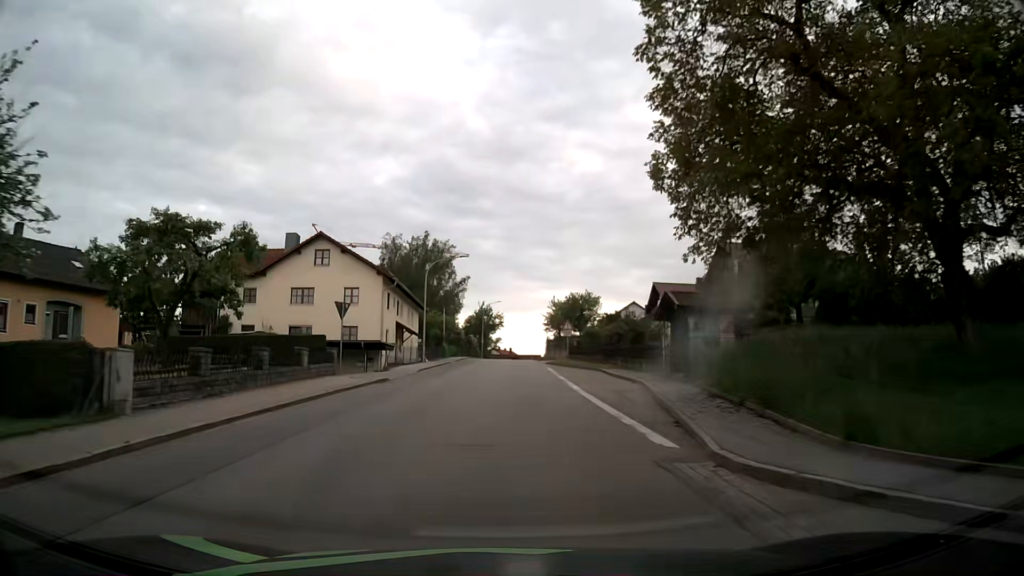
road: tertiary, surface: asphalt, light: Day
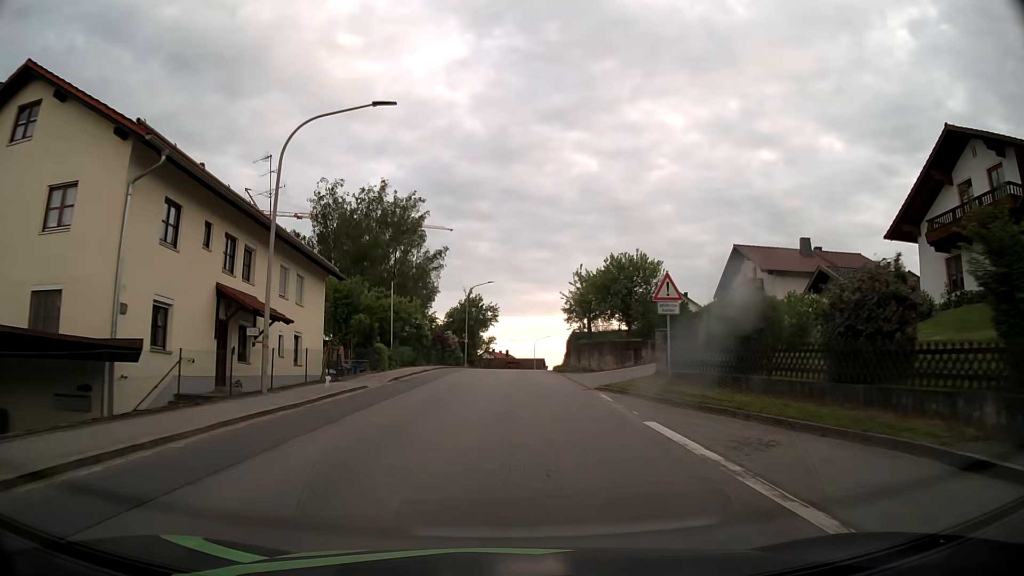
(0.0, +30.6) m; 0°
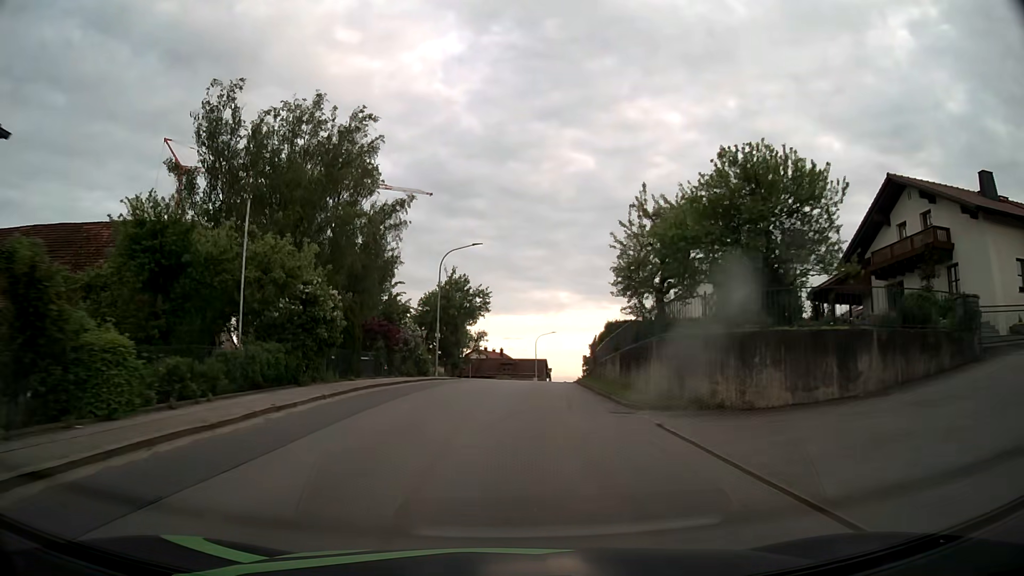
(+0.1, +22.9) m; 0°
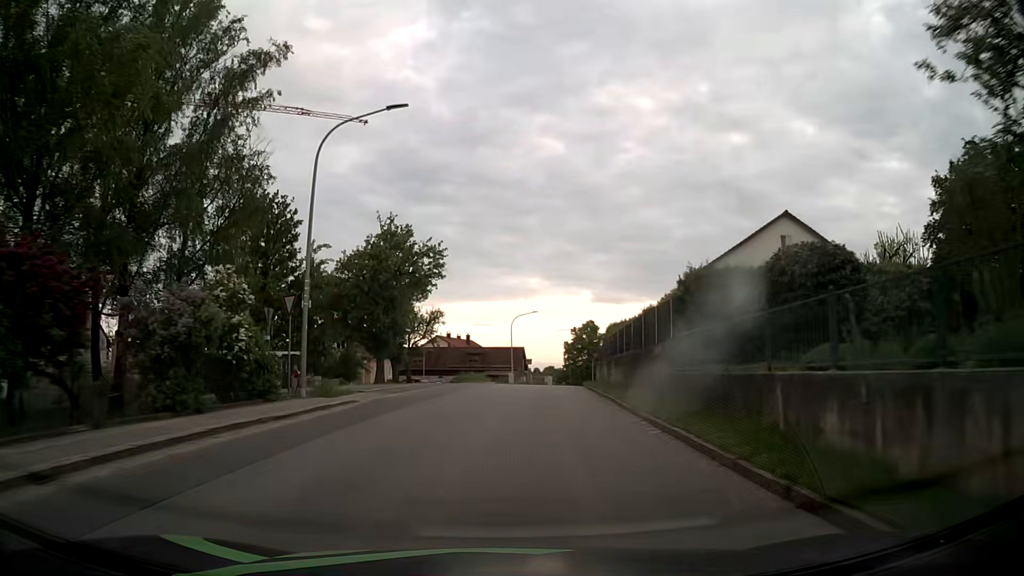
(+0.4, +23.0) m; +2°
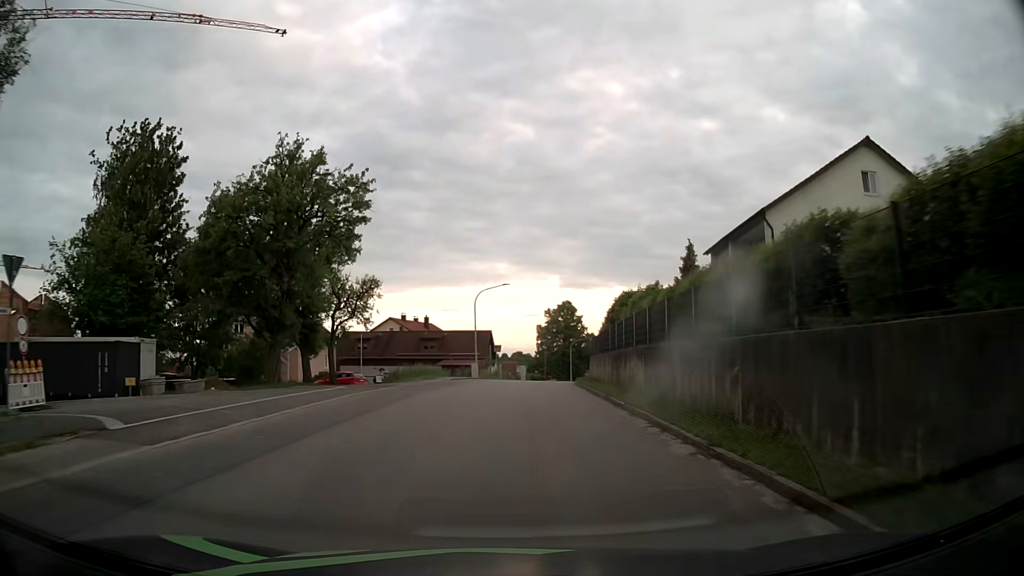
(+0.5, +15.5) m; +3°
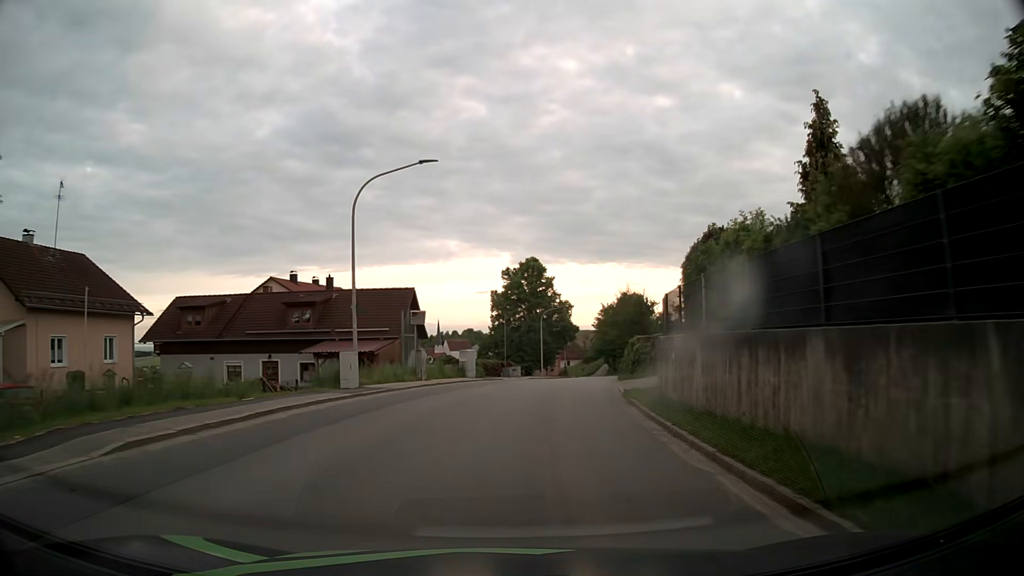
(+1.0, +31.3) m; +4°
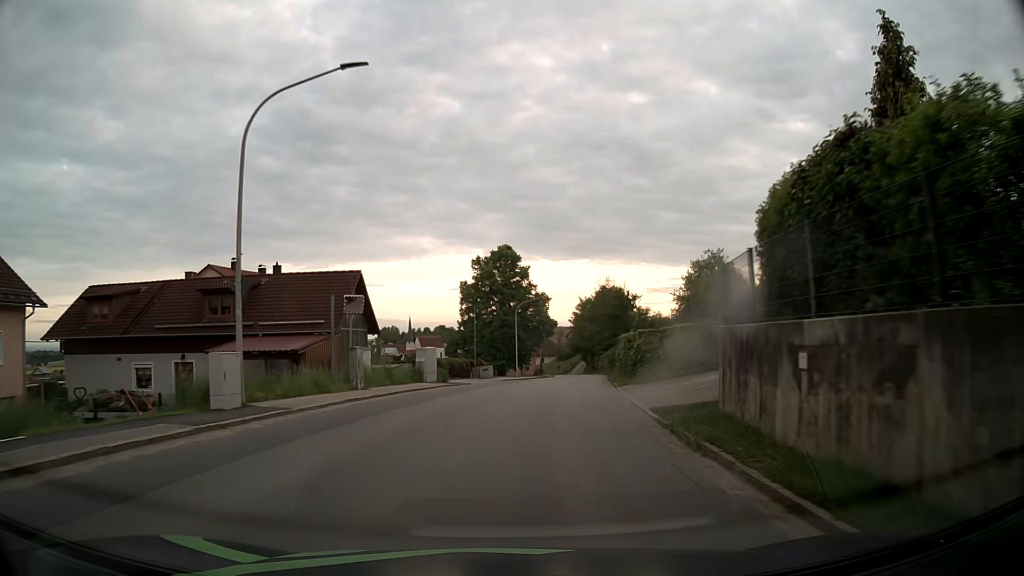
(+0.1, +7.9) m; +2°
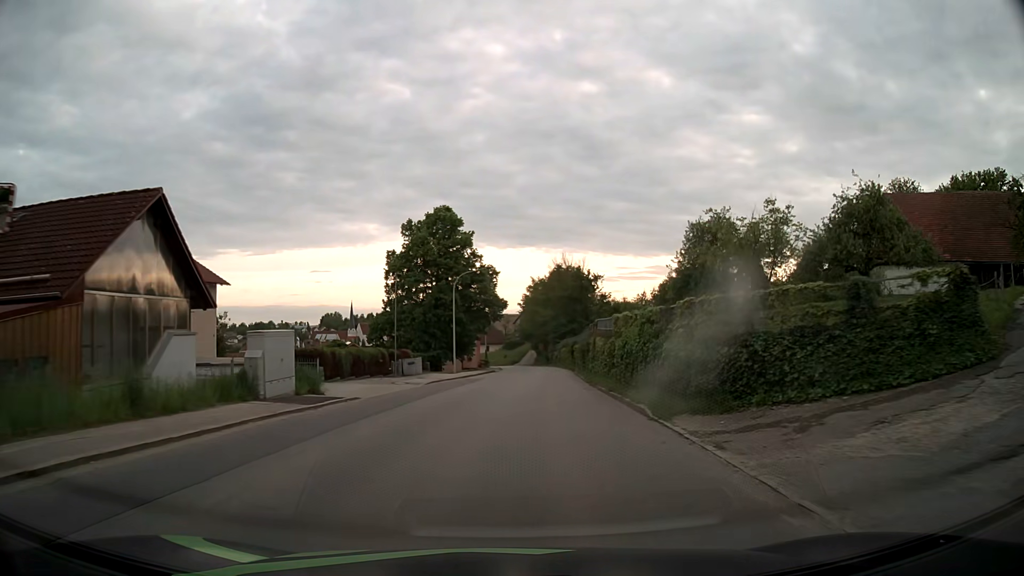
(+0.6, +15.8) m; +4°
(0, +10) (+1, +20) (+2, +30) (+2, +40) (+3, +50) (+4, +60) (+5, +70) (+5, +80) (+5, +90) (+5, +100) m
